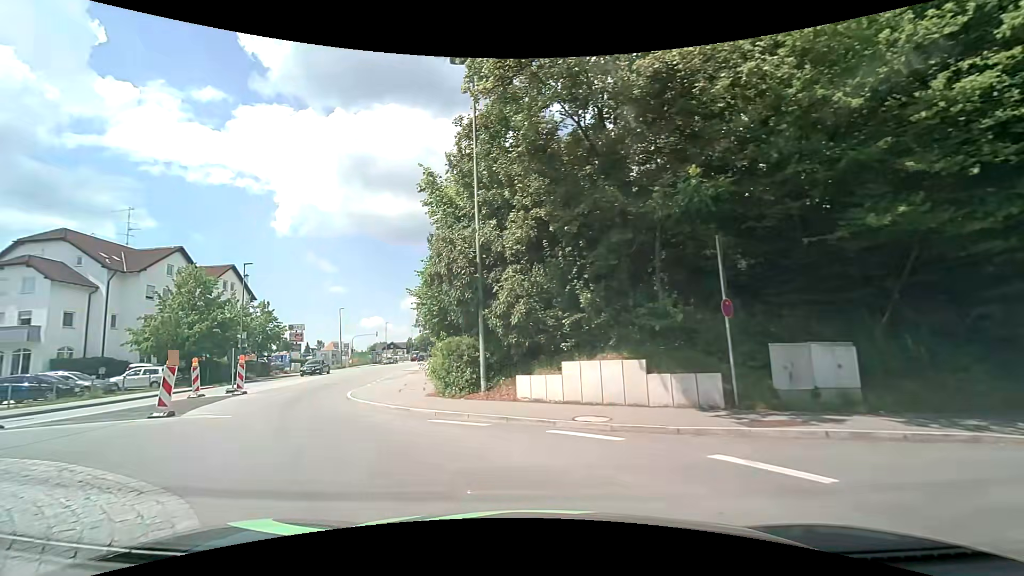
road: tertiary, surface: asphalt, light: Day
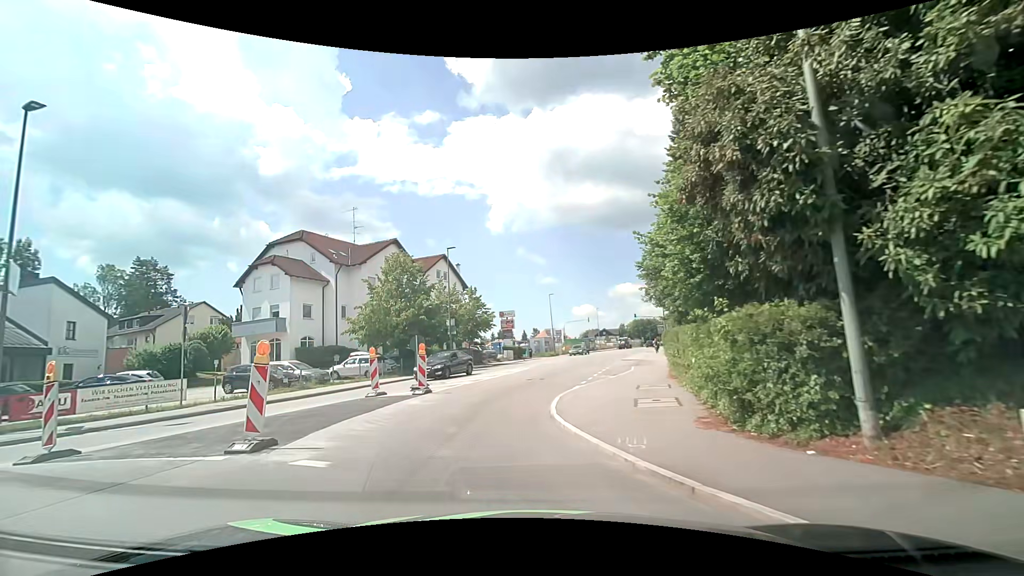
(-1.9, +7.4) m; -26°
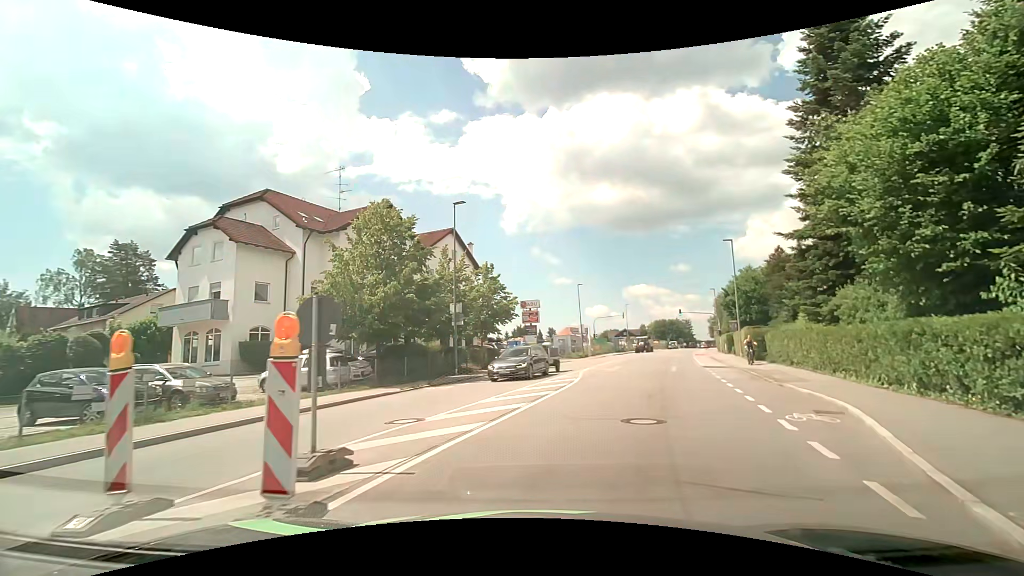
(-1.6, +12.9) m; -2°
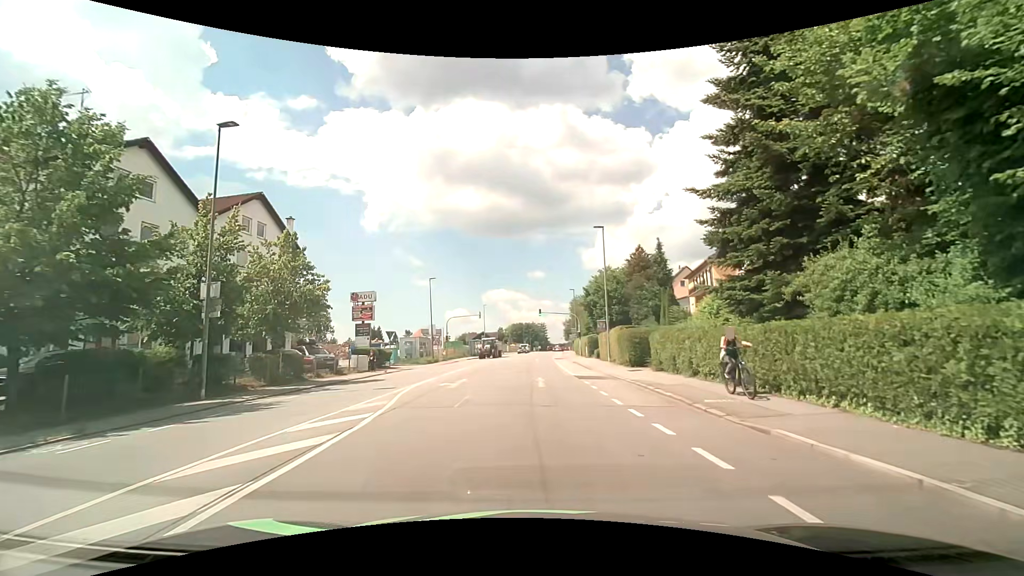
(+1.5, +9.3) m; +16°
(0, +10) (0, +20) (0, +30) (+1, +40) (+1, +50) (+2, +60) (+2, +70) (+3, +80) (+4, +90) (+4, +100) m
